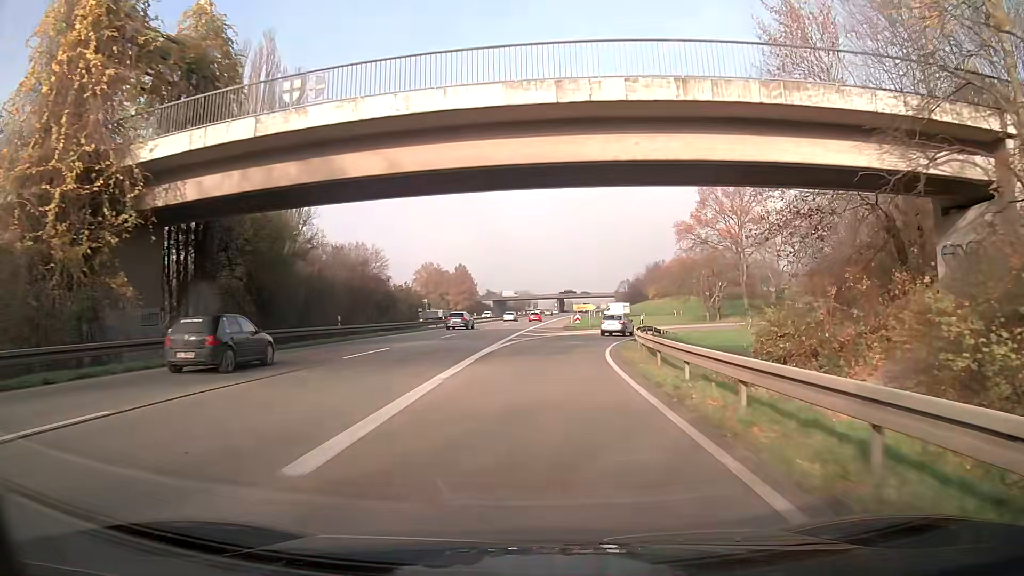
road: trunk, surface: asphalt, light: Day
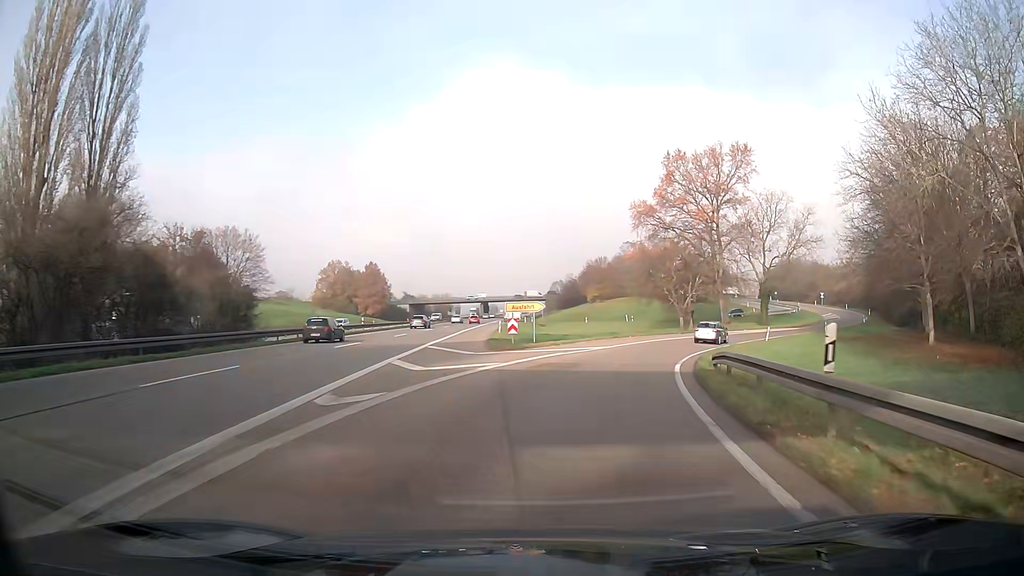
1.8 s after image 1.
(+1.2, +26.1) m; +7°
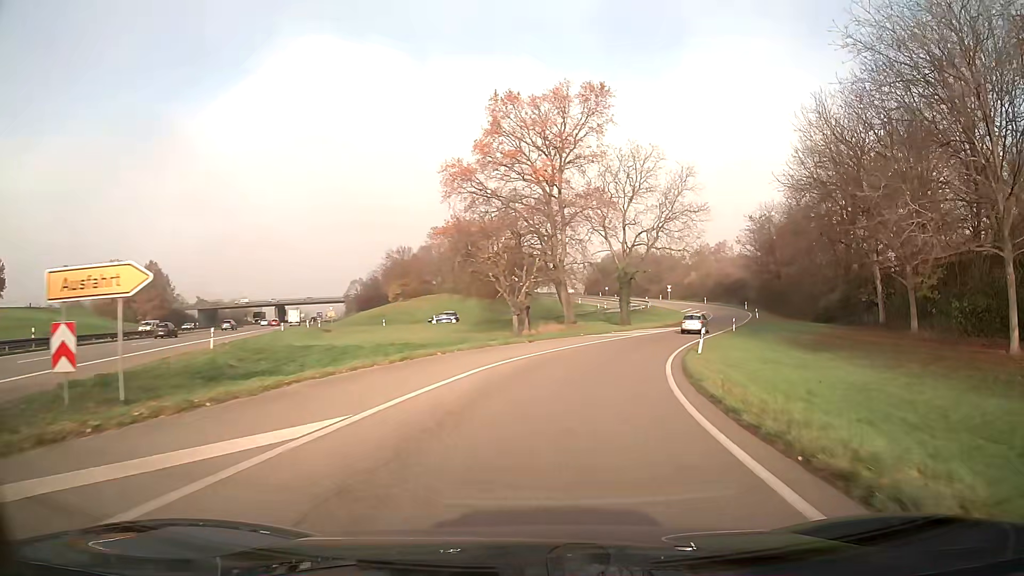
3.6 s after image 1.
(+3.8, +24.7) m; +17°
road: trunk_link
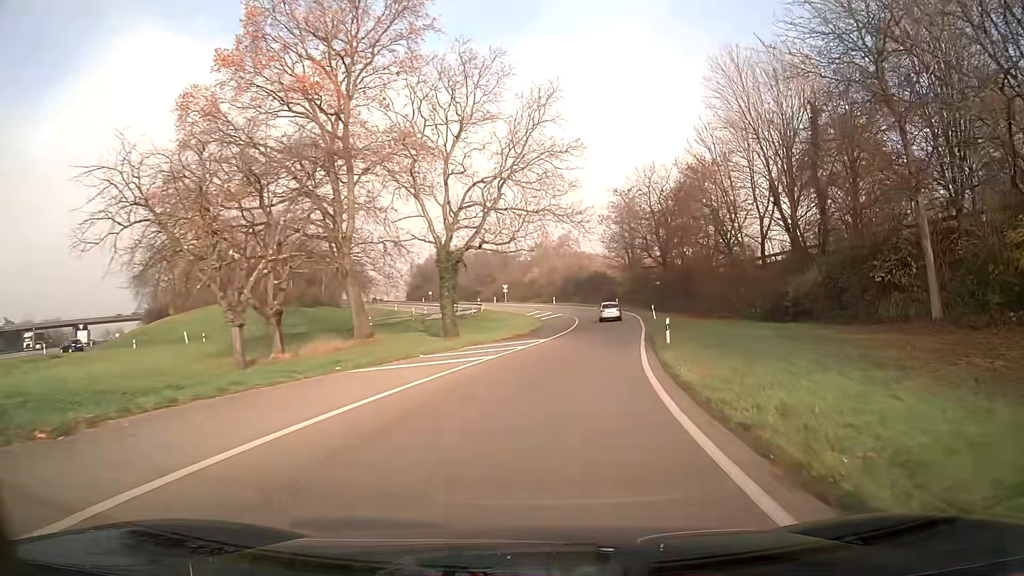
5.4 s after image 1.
(+3.3, +25.9) m; +14°
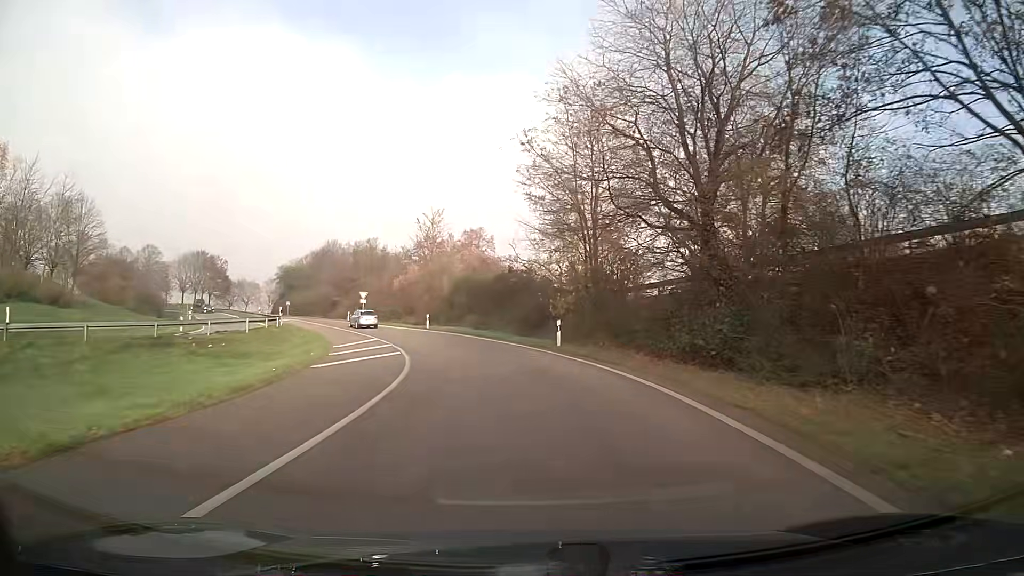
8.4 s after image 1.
(+4.1, +46.2) m; +4°
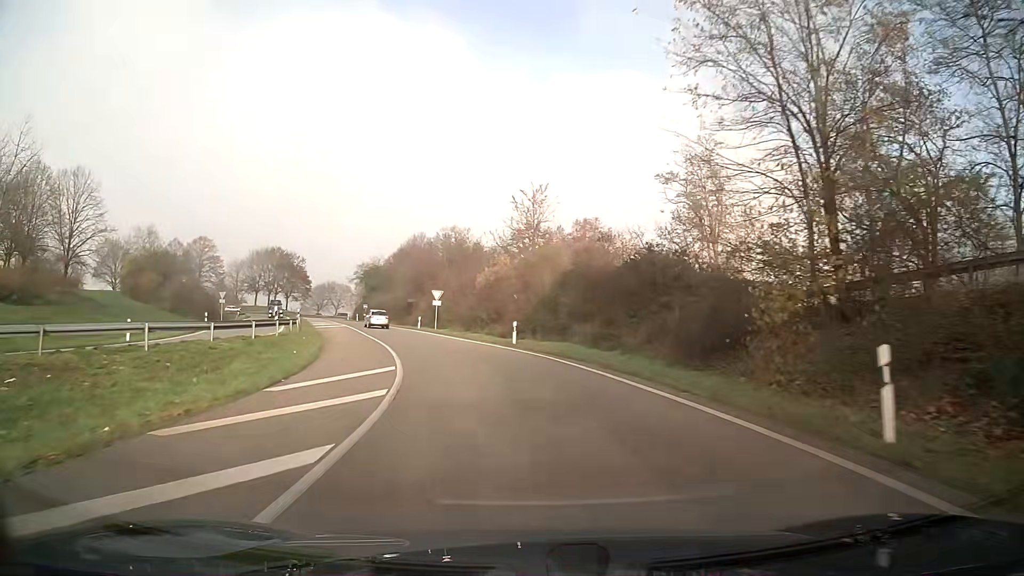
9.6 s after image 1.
(-1.4, +18.8) m; -9°
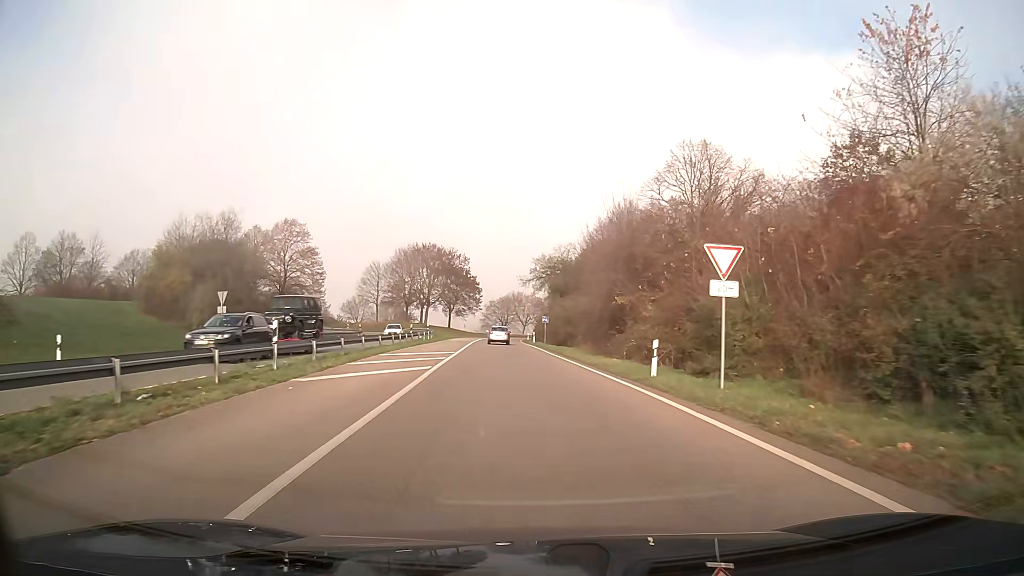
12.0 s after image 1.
(-6.2, +37.5) m; -16°
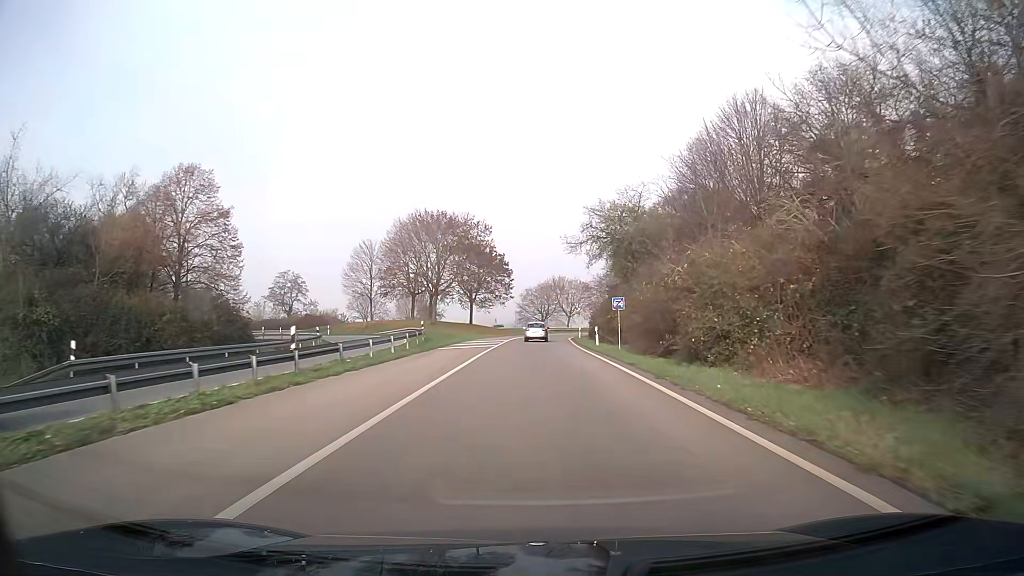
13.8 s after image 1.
(-1.0, +29.1) m; -3°
